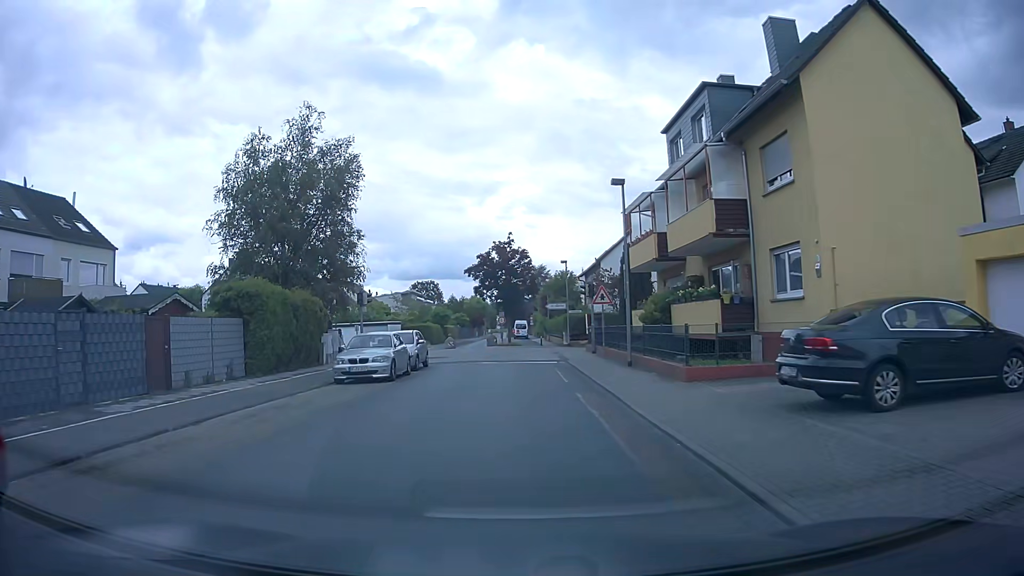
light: Day
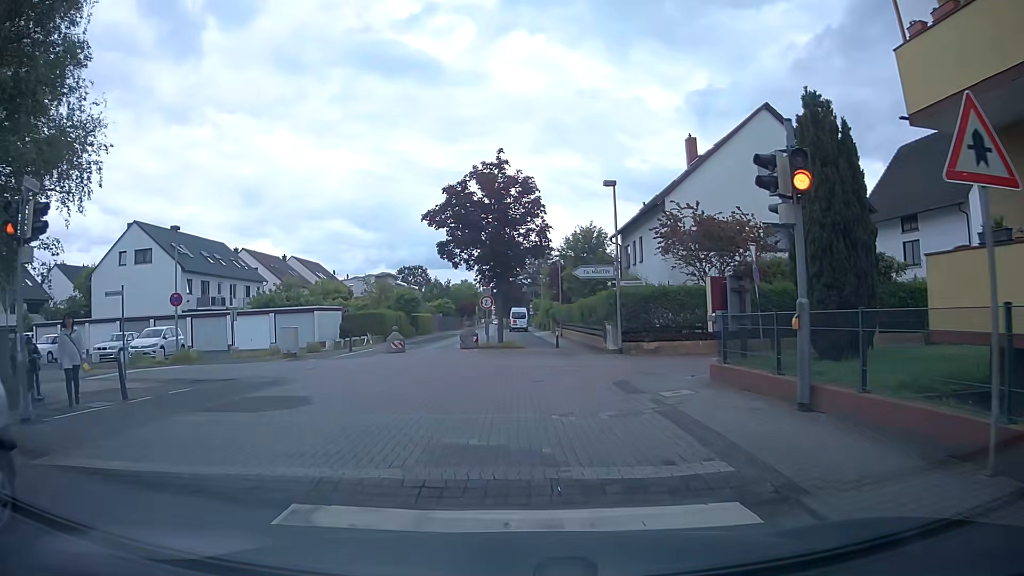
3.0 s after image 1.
(-0.2, +22.3) m; 0°
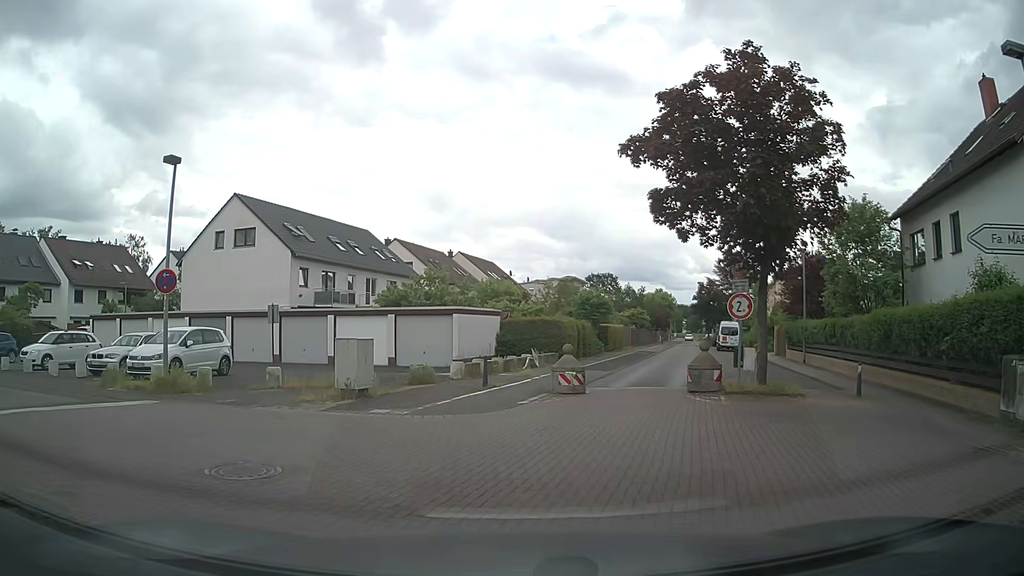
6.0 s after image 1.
(-1.7, +13.5) m; -17°
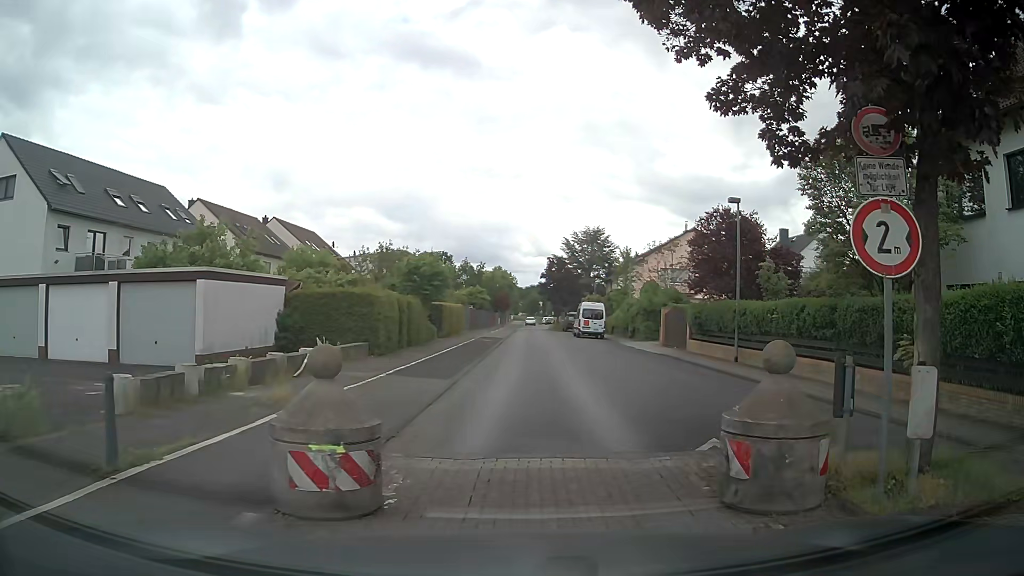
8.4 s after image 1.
(+0.9, +10.8) m; +15°
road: residential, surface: asphalt
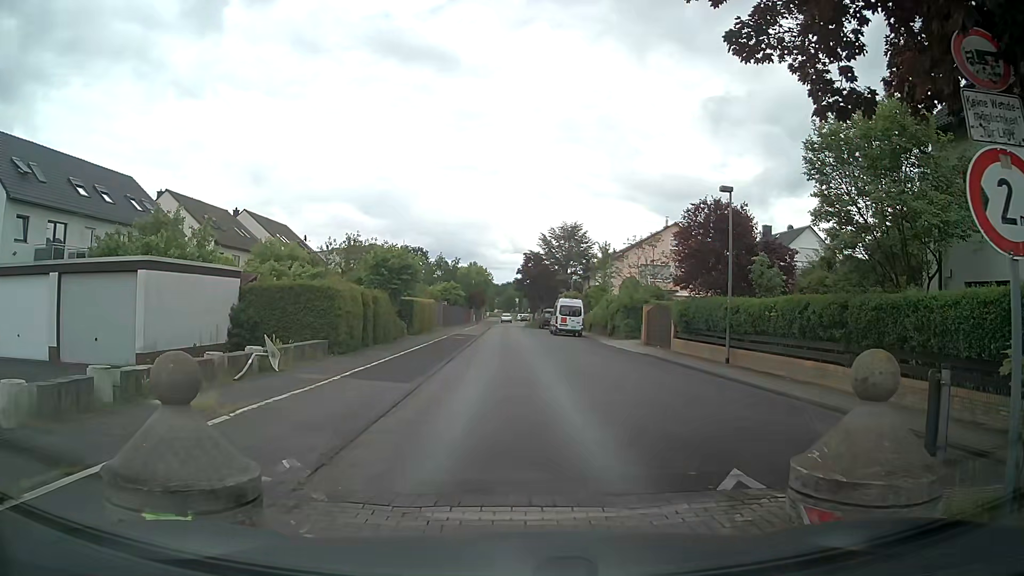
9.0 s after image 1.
(0.0, +1.6) m; +1°
